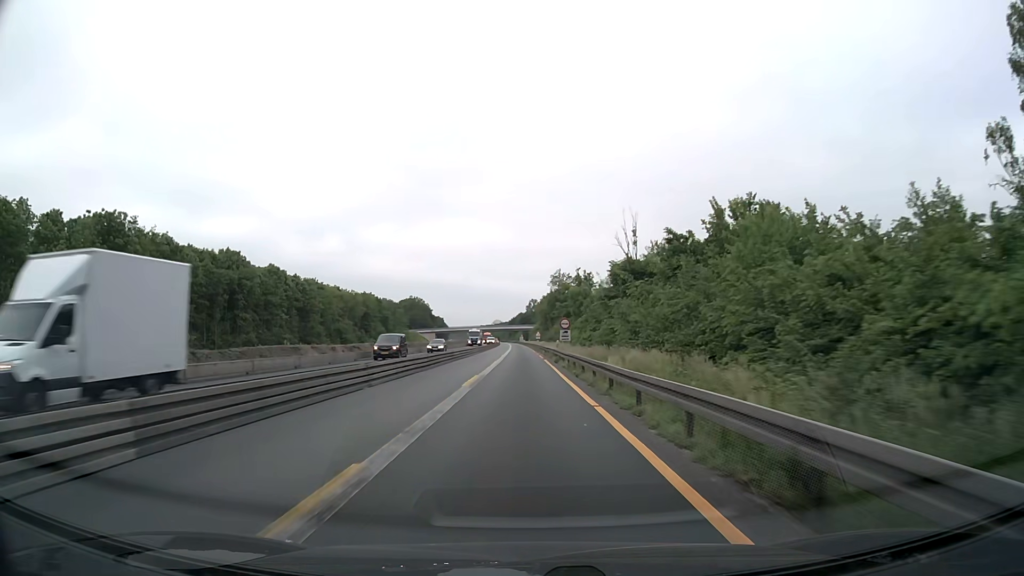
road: motorway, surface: asphalt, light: Day
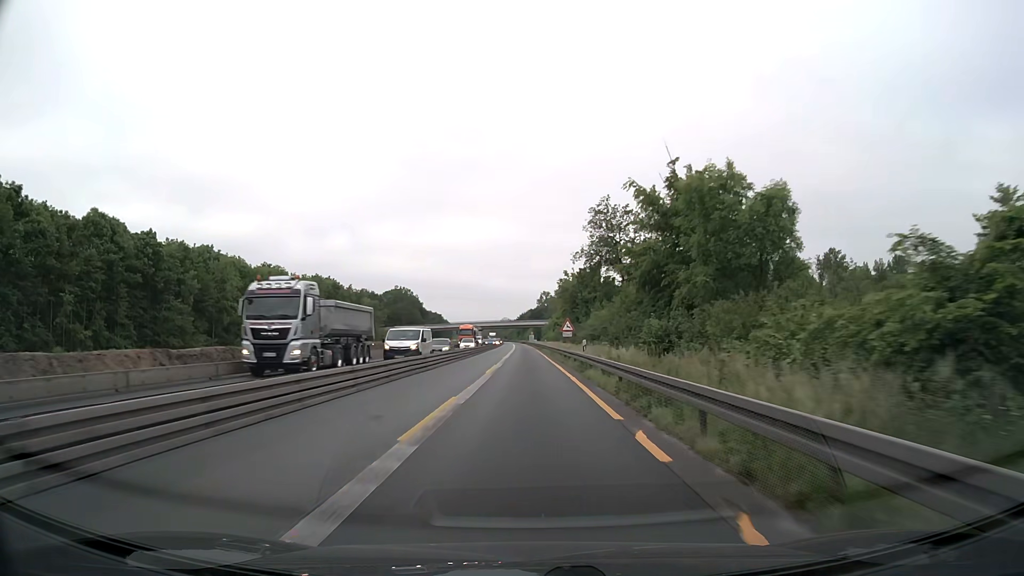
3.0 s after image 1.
(-0.6, +64.3) m; -1°
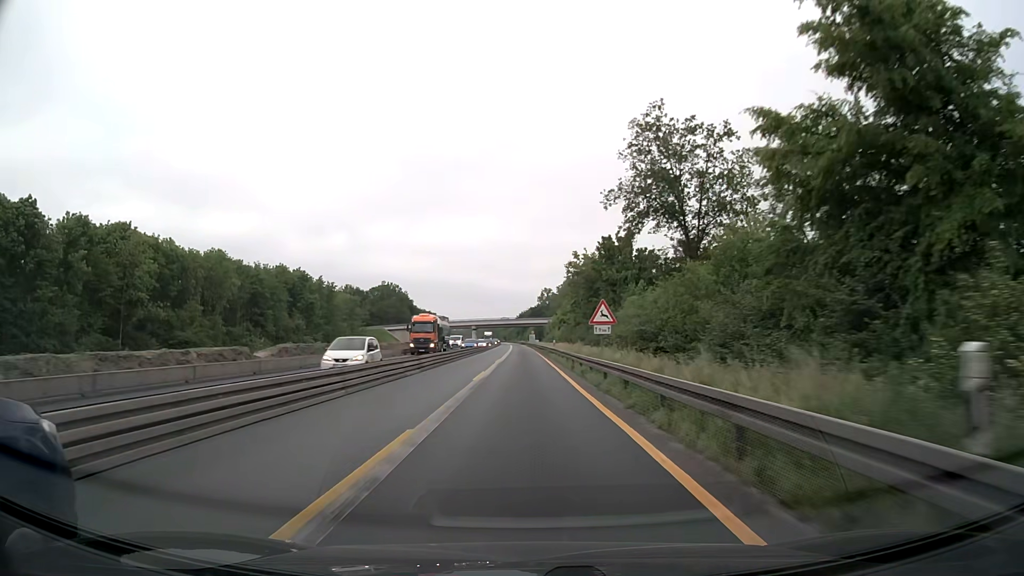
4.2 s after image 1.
(0.0, +25.7) m; 0°
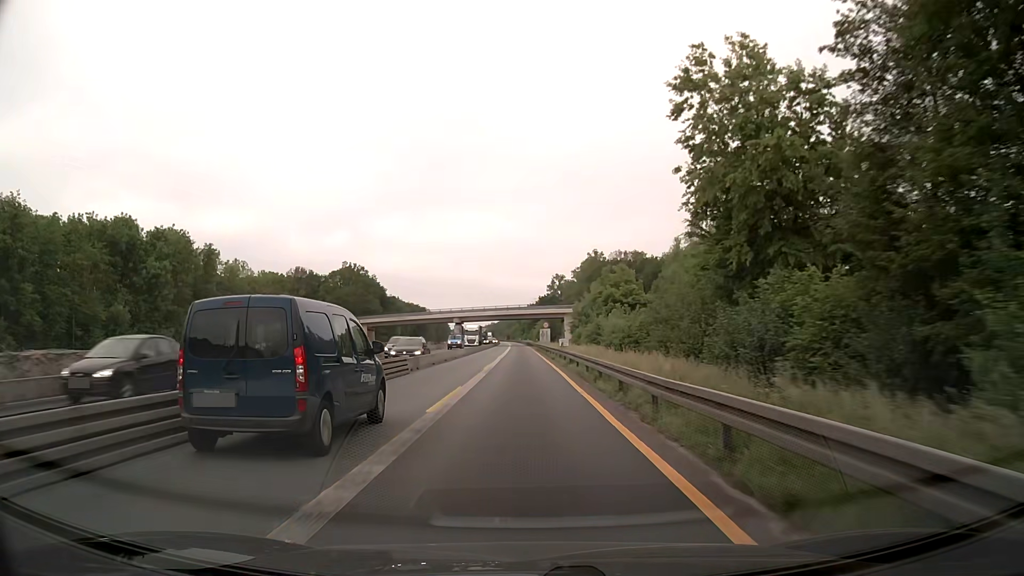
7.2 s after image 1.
(-0.5, +64.4) m; -1°
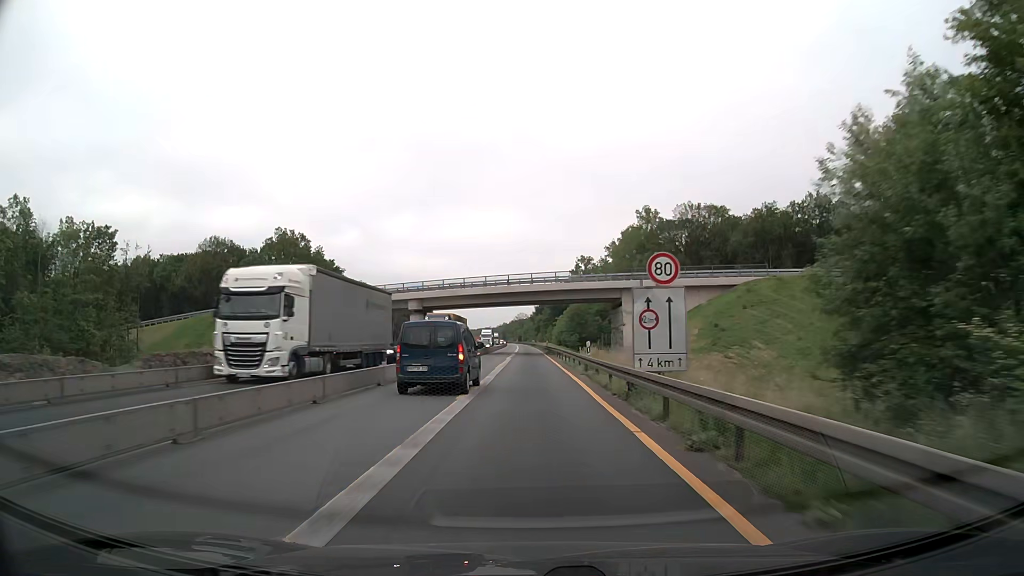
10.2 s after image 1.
(-0.5, +64.4) m; -1°
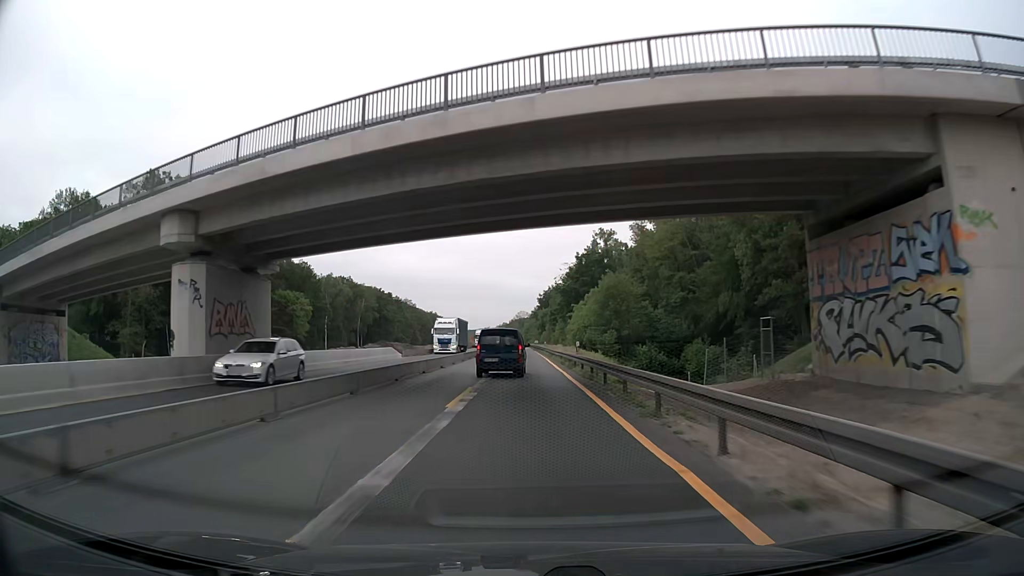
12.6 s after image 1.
(0.0, +51.5) m; 0°
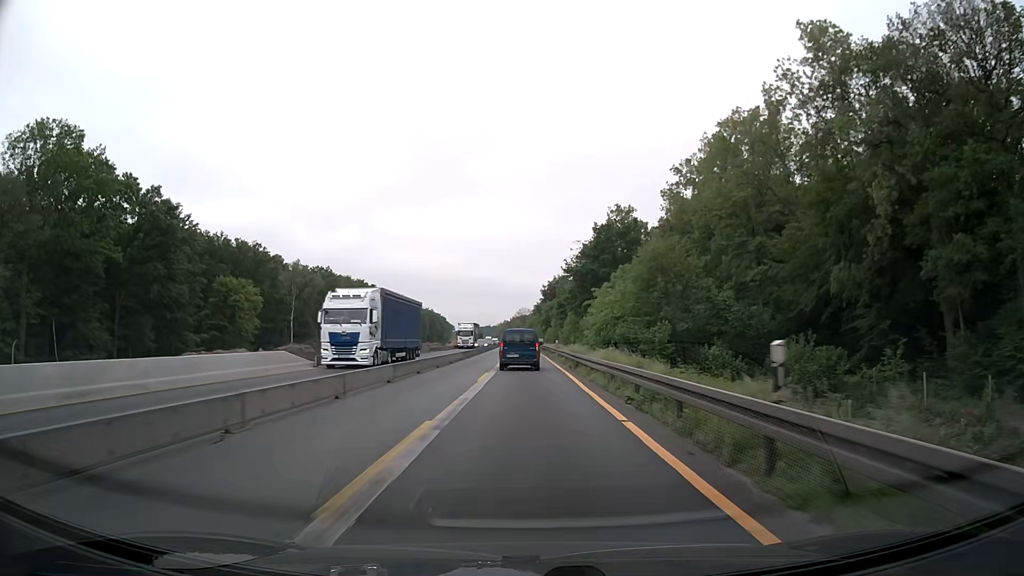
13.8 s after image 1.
(-0.1, +25.7) m; 0°
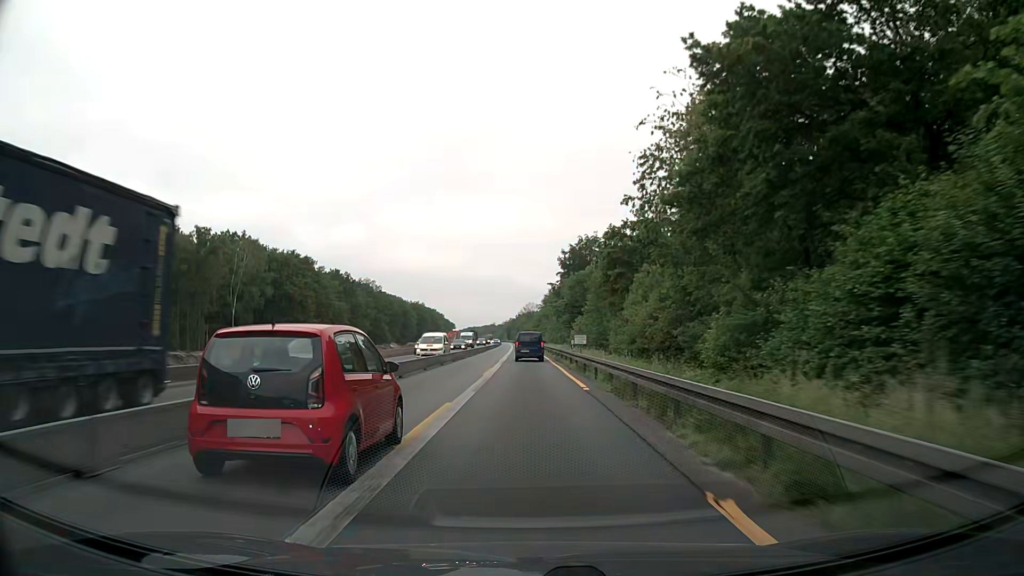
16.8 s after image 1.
(-0.3, +64.4) m; 0°
(0, +10) (0, +20) (0, +30) (0, +40) (0, +50) (-1, +60) (-1, +70) (-1, +80) (-1, +90) (-1, +100) m
